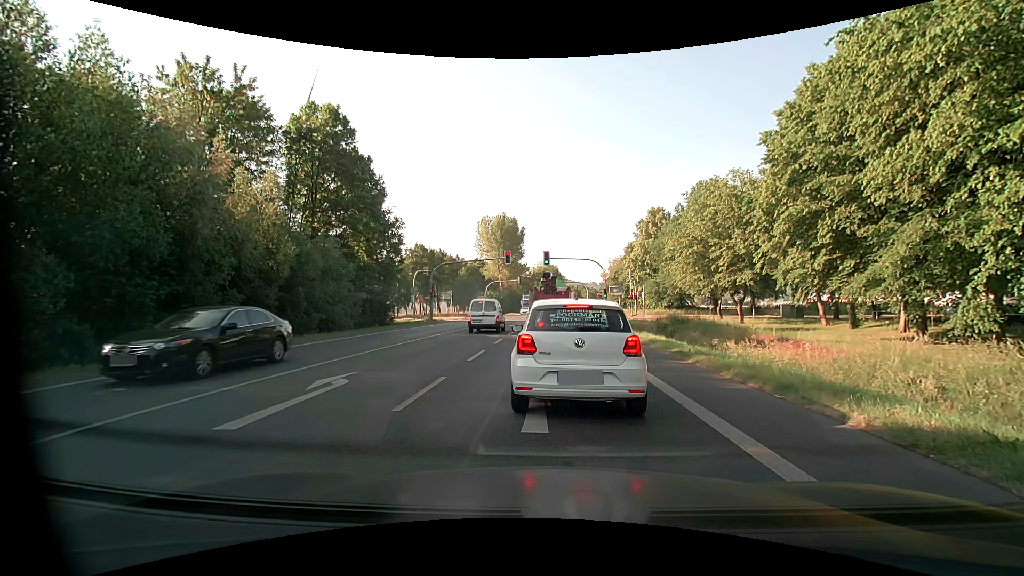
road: primary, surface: asphalt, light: Day
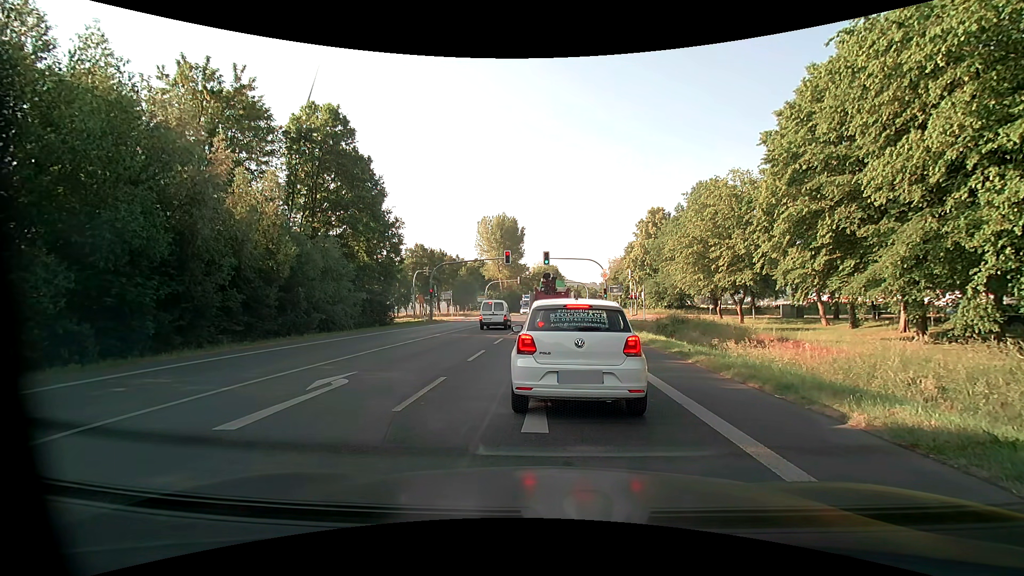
(0.0, 0.0) m; 0°
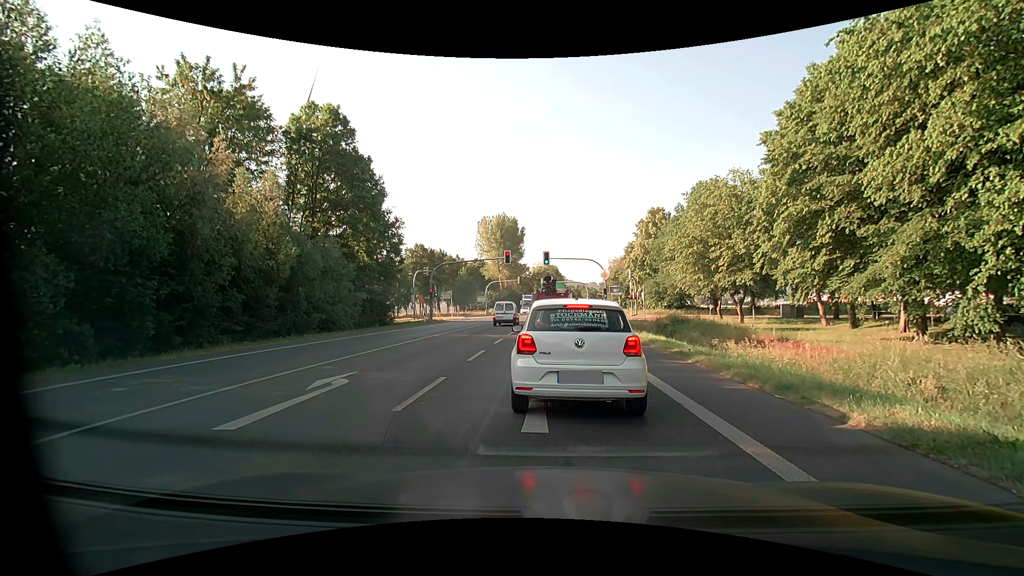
(0.0, 0.0) m; 0°
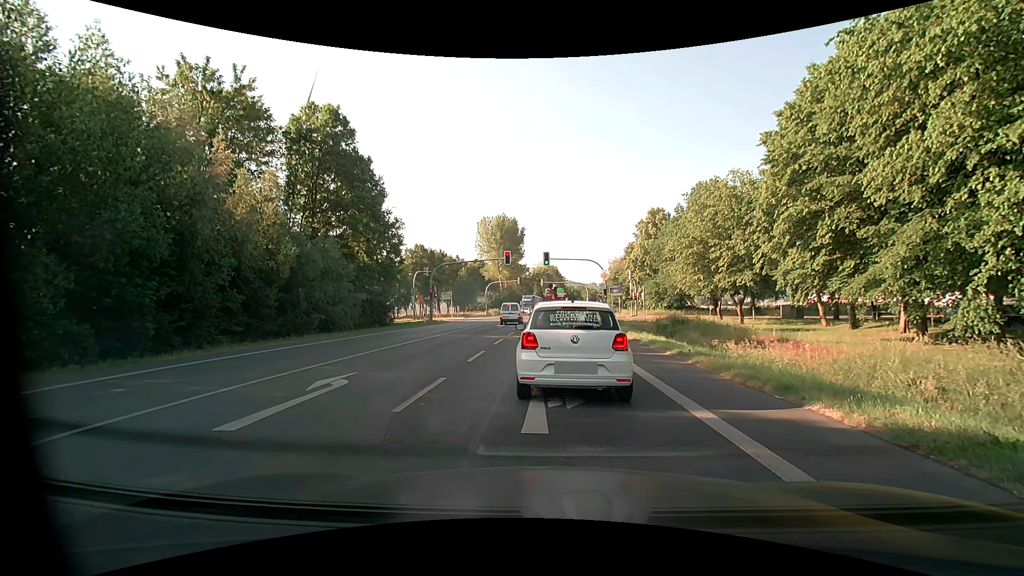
(0.0, 0.0) m; 0°
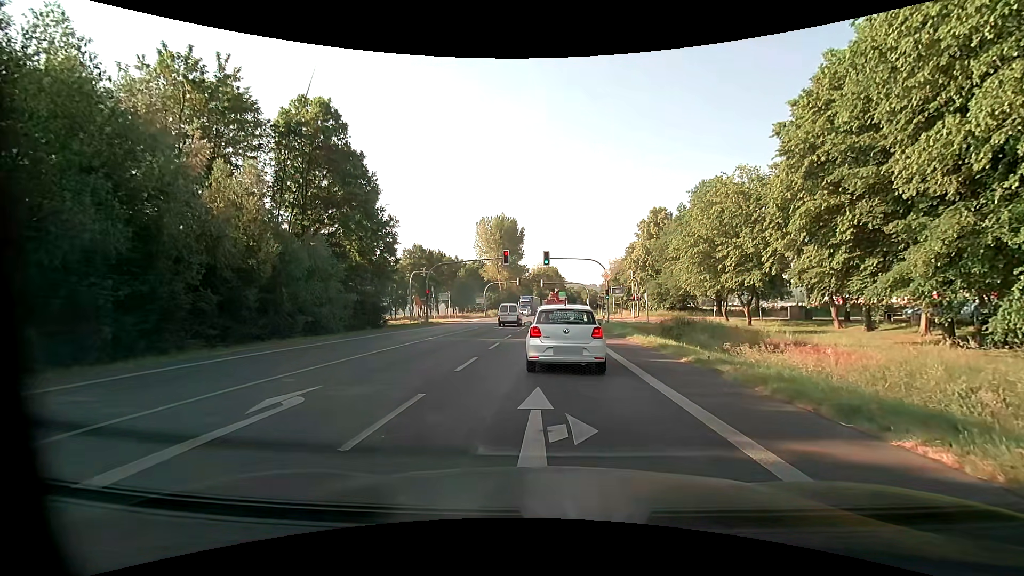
(0.0, +1.7) m; -1°
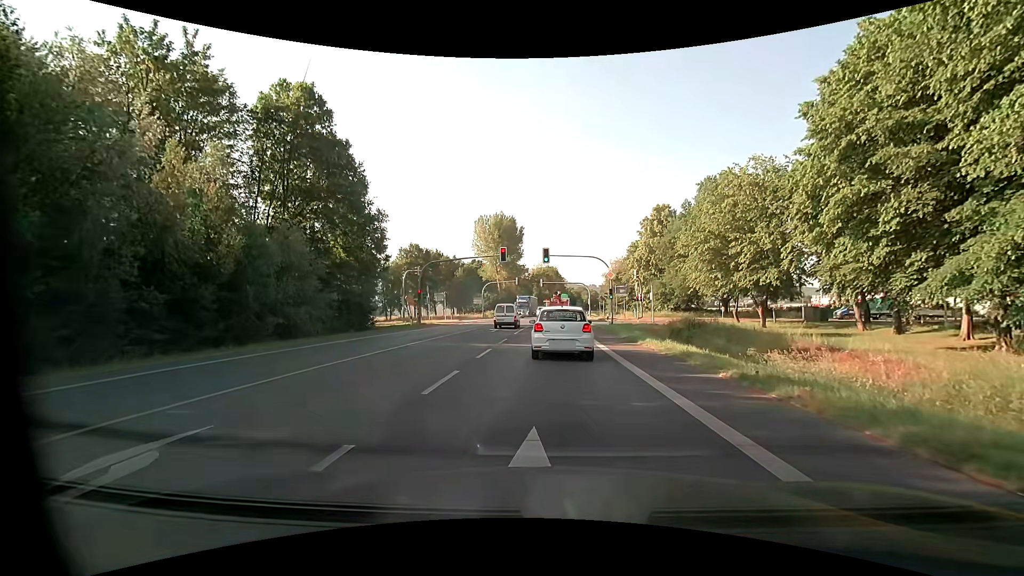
(0.0, +3.0) m; +1°
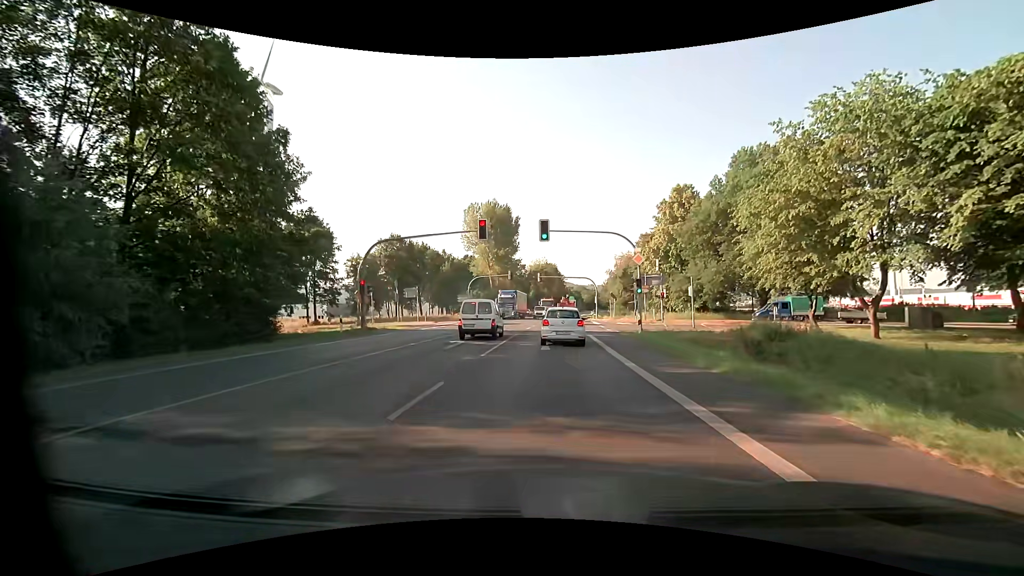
(-0.1, +14.3) m; 0°
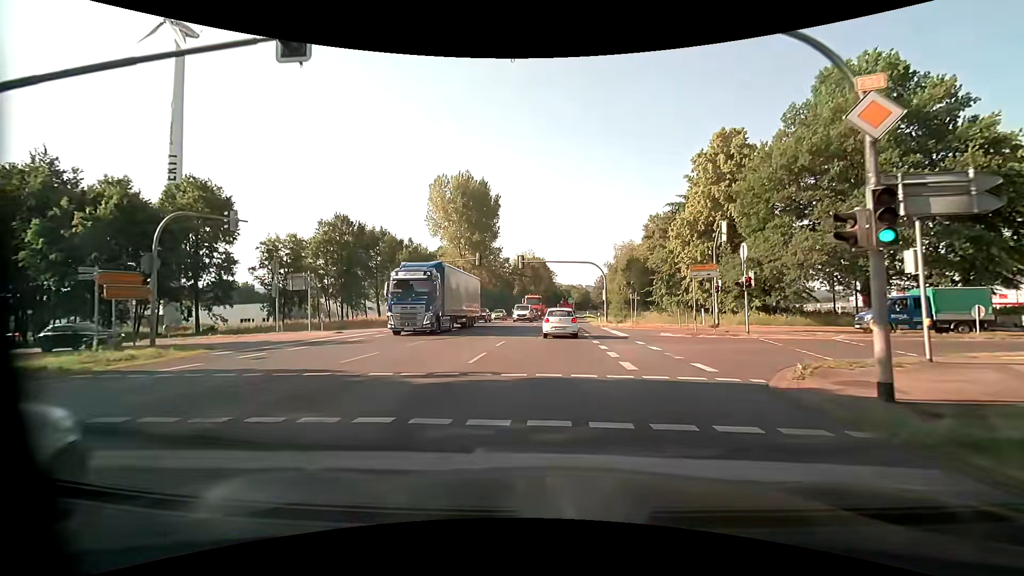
(+0.2, +23.1) m; +1°
(0, +10) (0, +20) (0, +30) (+1, +40) (+1, +50) (+1, +60) (+2, +70) (+3, +80) (+3, +90) (+4, +100) m
